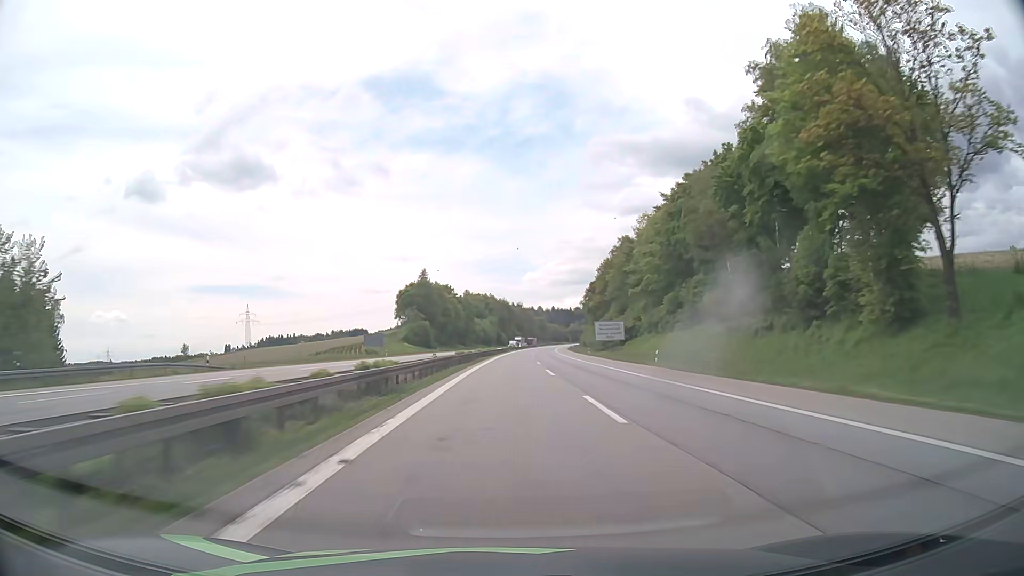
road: motorway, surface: asphalt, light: Day
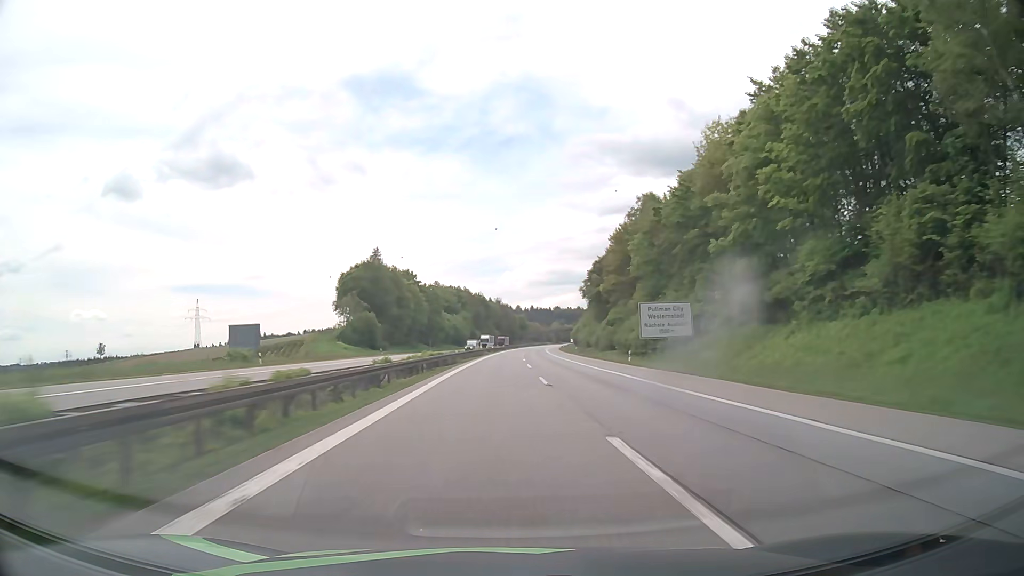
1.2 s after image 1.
(+0.7, +44.2) m; +2°
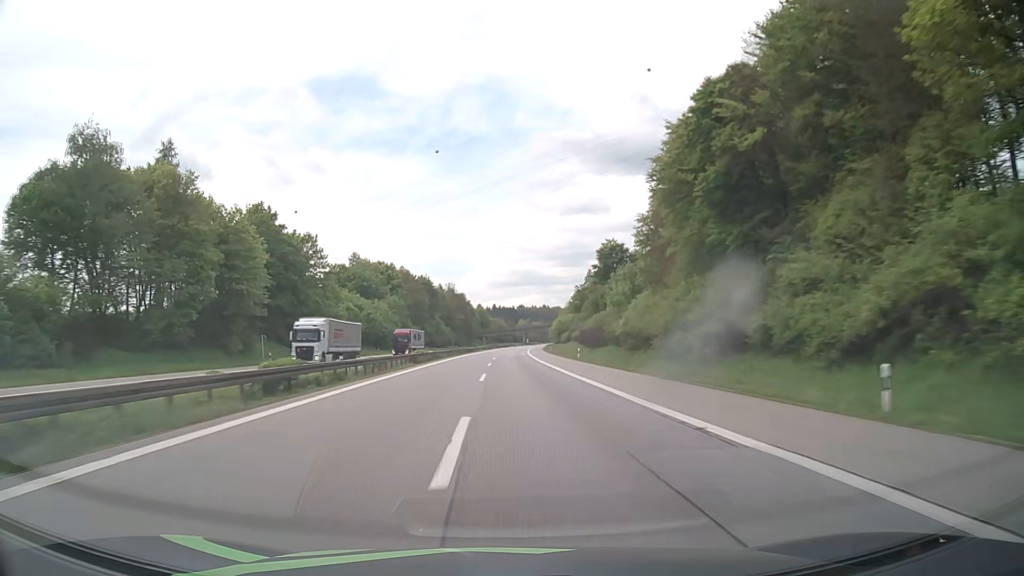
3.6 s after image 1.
(+3.0, +88.6) m; +3°
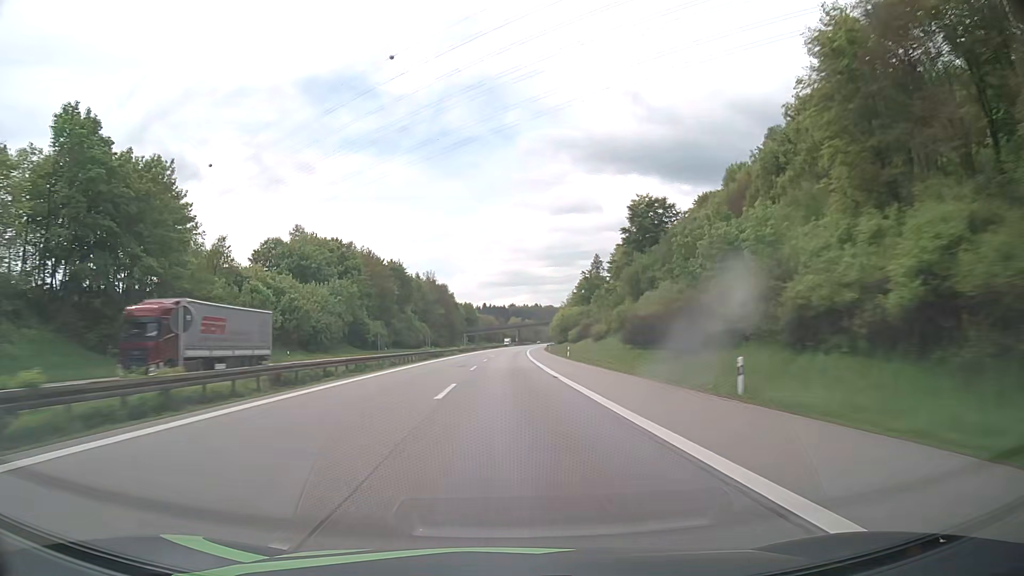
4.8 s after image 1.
(+0.3, +44.4) m; +1°
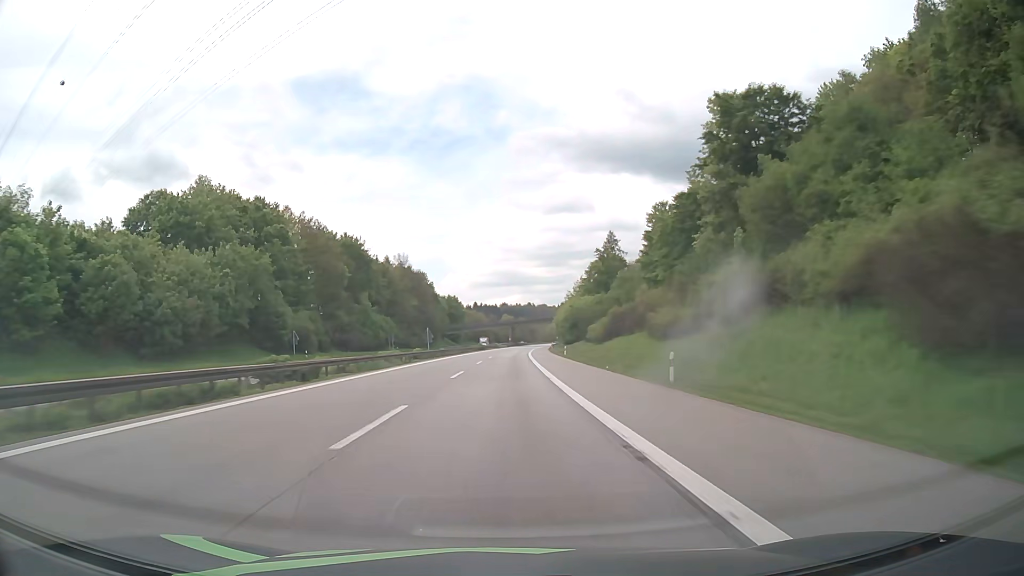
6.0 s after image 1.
(+0.3, +44.4) m; +1°
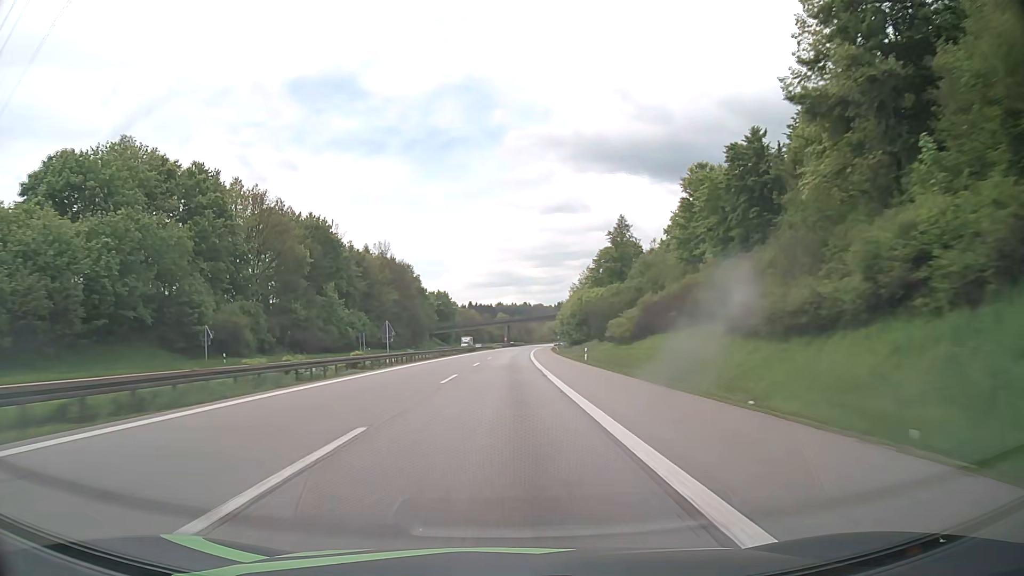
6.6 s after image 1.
(+0.1, +22.2) m; 0°
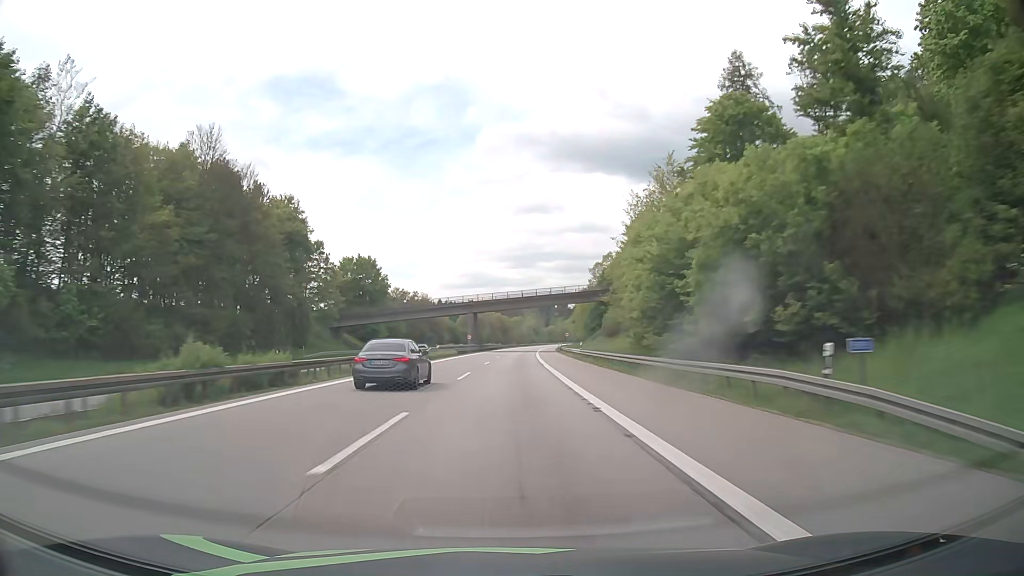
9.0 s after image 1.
(+1.4, +88.8) m; +2°
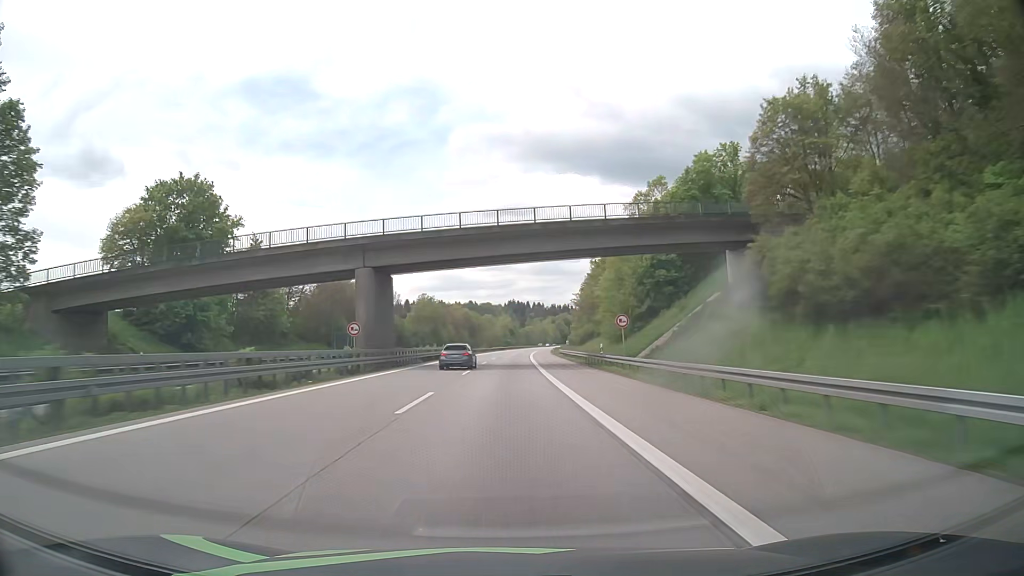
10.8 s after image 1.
(+1.6, +66.6) m; +3°
(0, +10) (0, +20) (0, +30) (0, +40) (0, +50) (+1, +60) (+1, +70) (+1, +80) (+2, +90) (+2, +100) m
